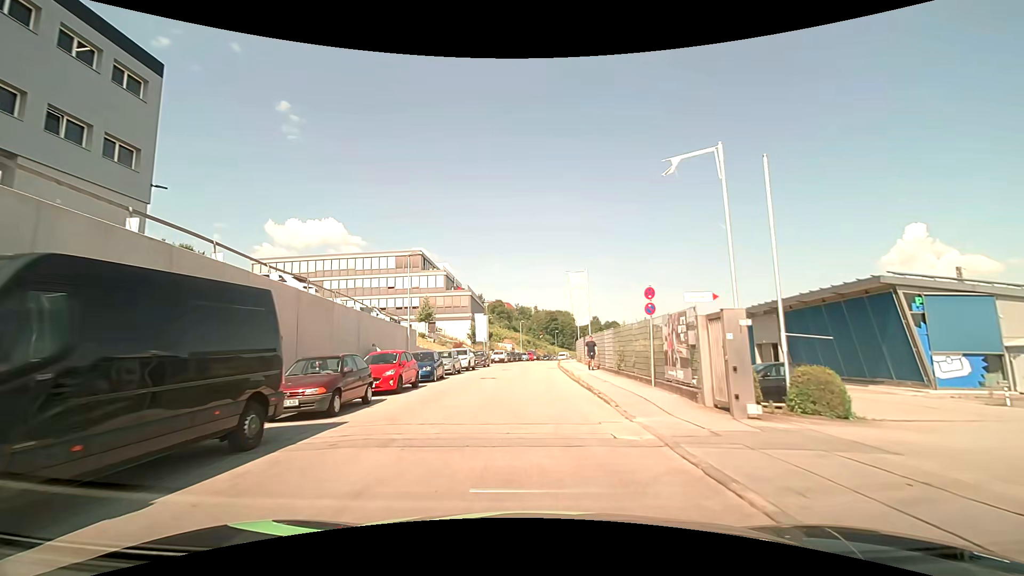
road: residential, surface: asphalt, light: Day
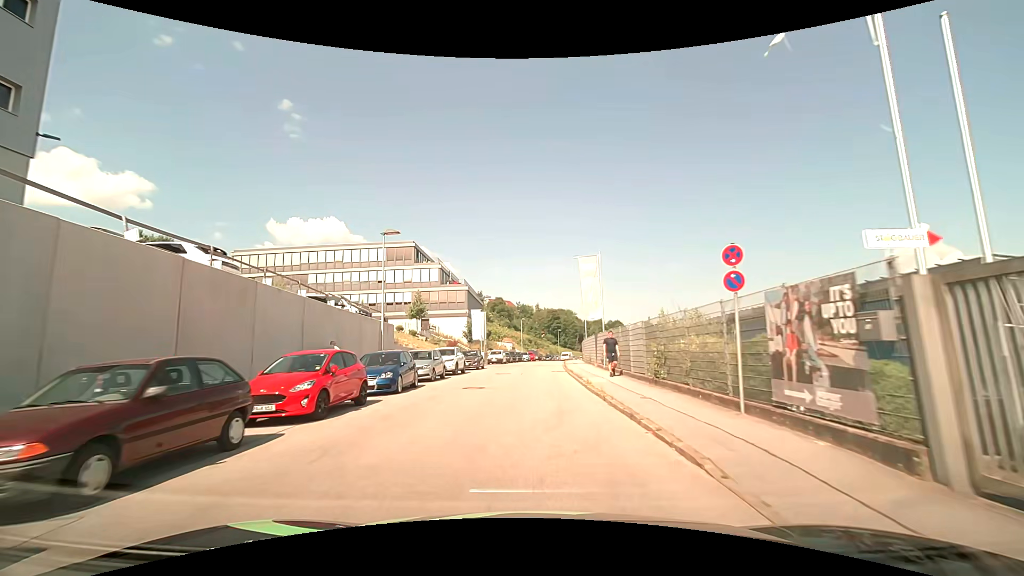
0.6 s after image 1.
(0.0, +6.3) m; 0°
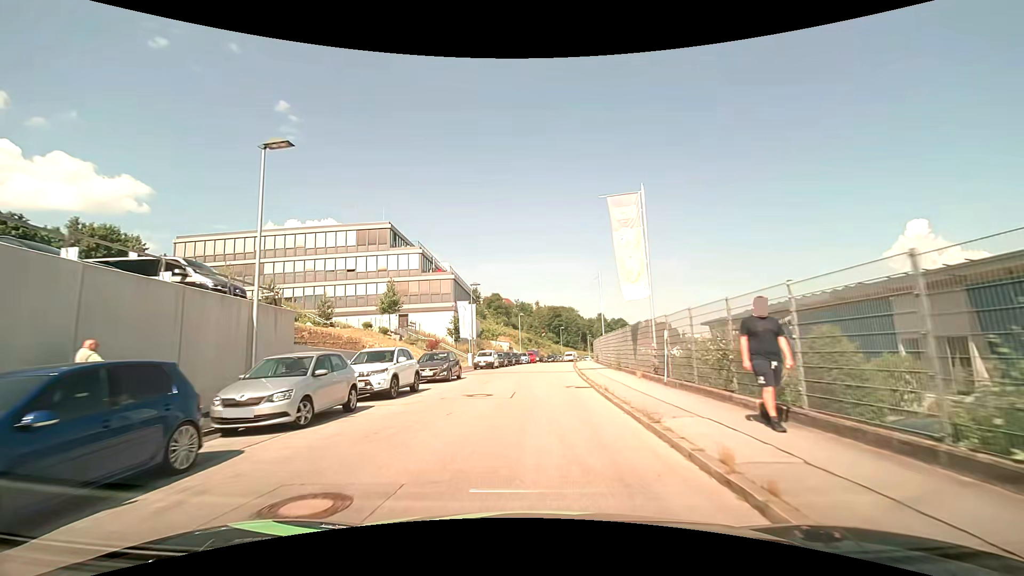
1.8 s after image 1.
(0.0, +12.7) m; 0°
(0, +10) (0, +20) (0, +30) (+1, +40) (+2, +50) (+3, +60) (+4, +70) (+6, +80) (+7, +90) (+9, +99) m
